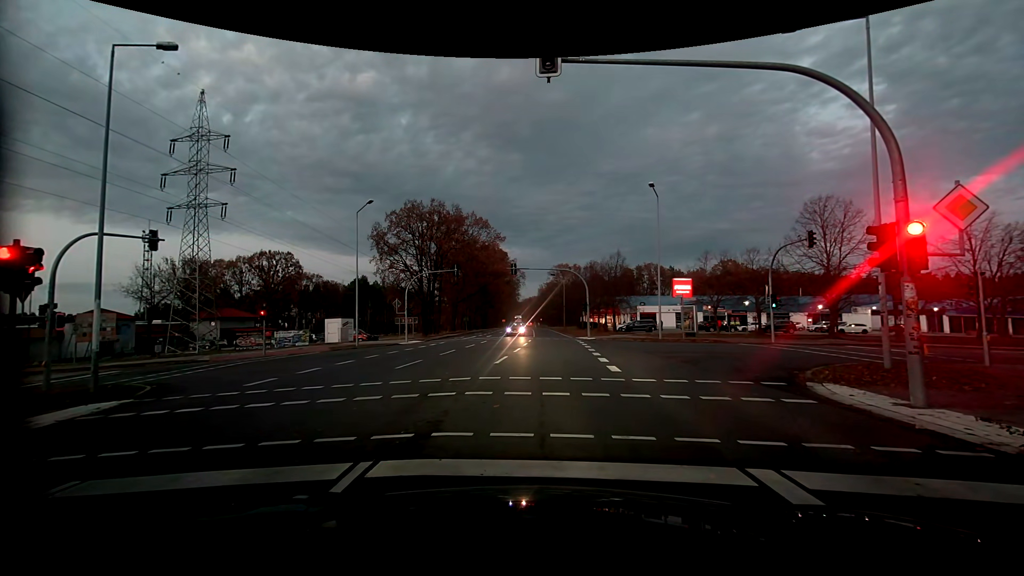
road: primary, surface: asphalt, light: Dusk
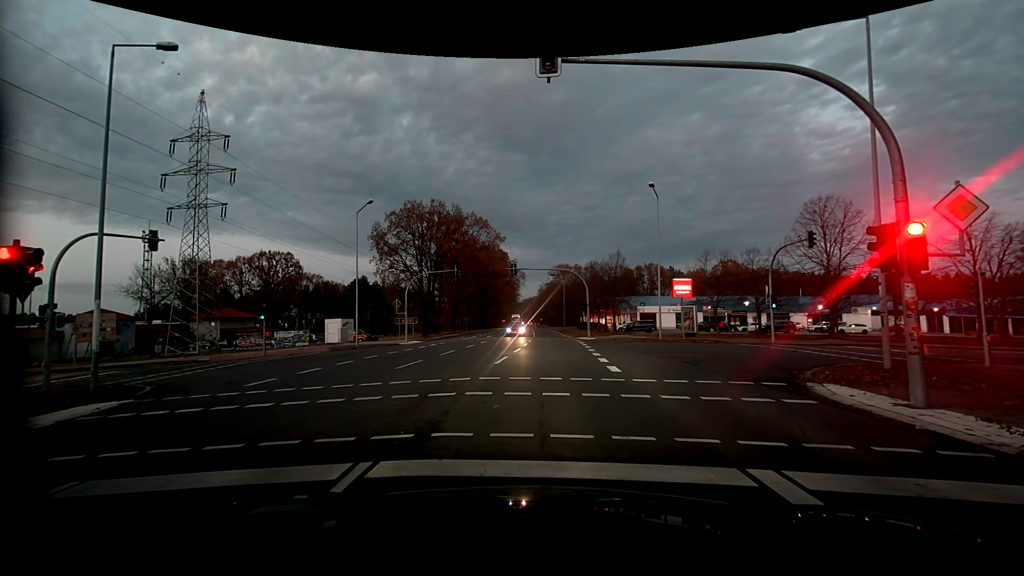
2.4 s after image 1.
(0.0, +0.1) m; 0°
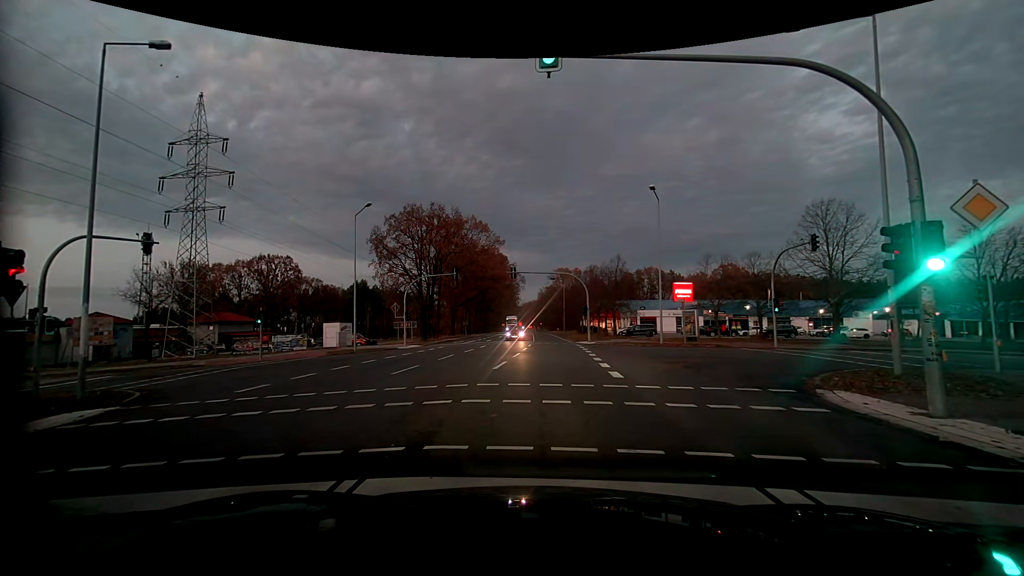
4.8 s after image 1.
(0.0, +0.5) m; 0°
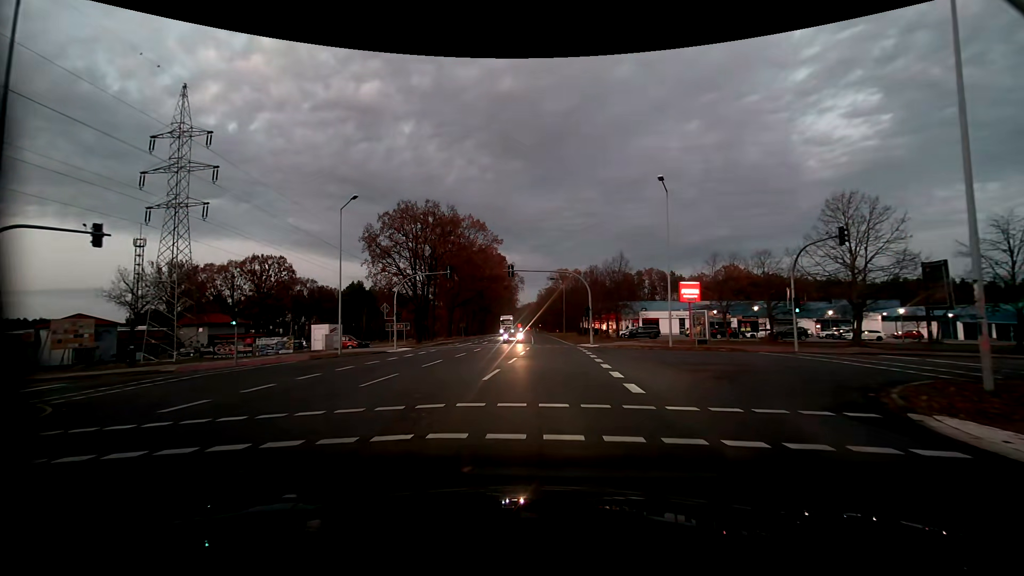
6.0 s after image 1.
(0.0, +3.0) m; 0°
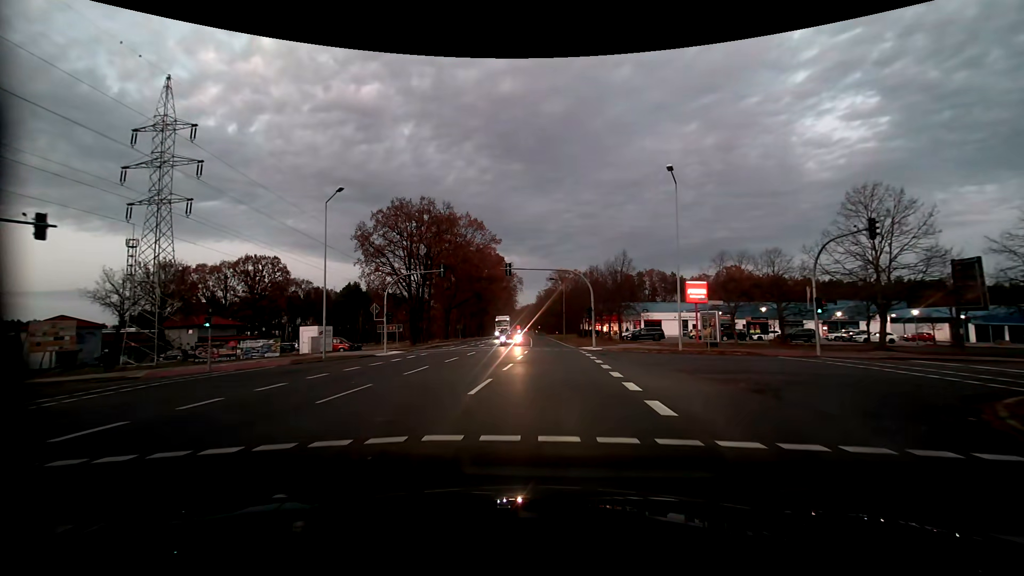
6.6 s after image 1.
(0.0, +2.6) m; 0°
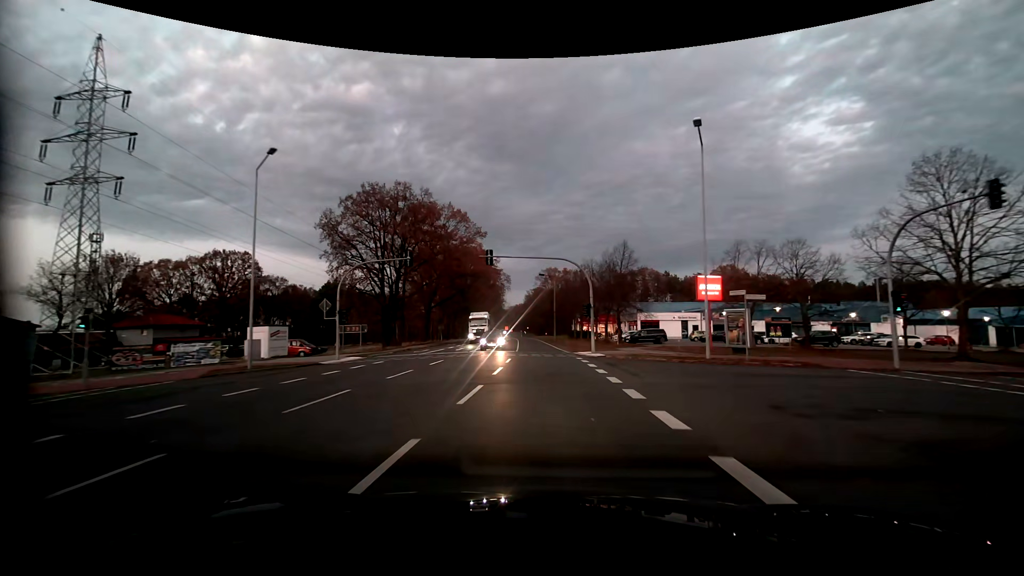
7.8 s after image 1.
(+0.1, +7.4) m; +1°
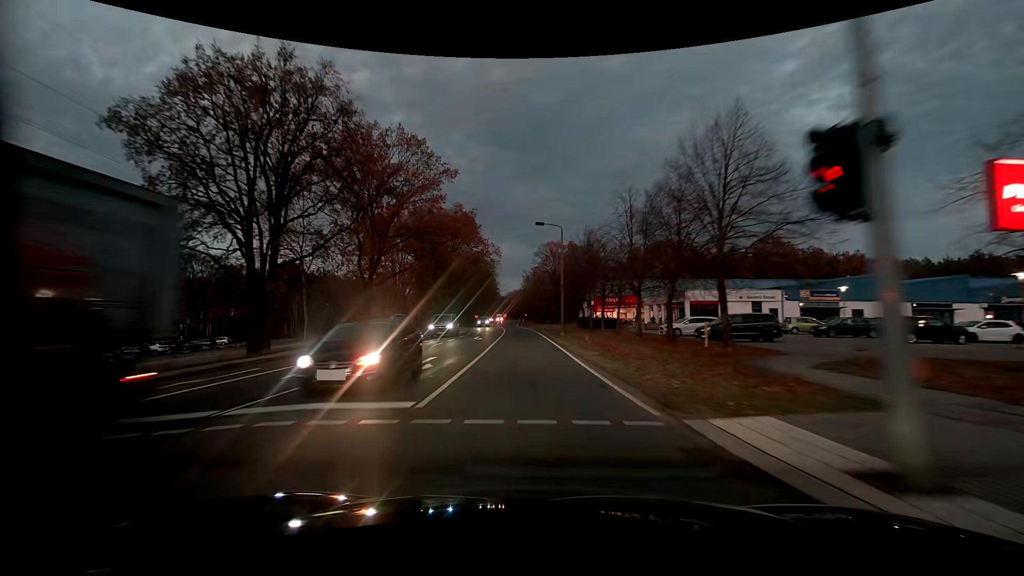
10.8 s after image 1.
(+0.5, +27.7) m; 0°
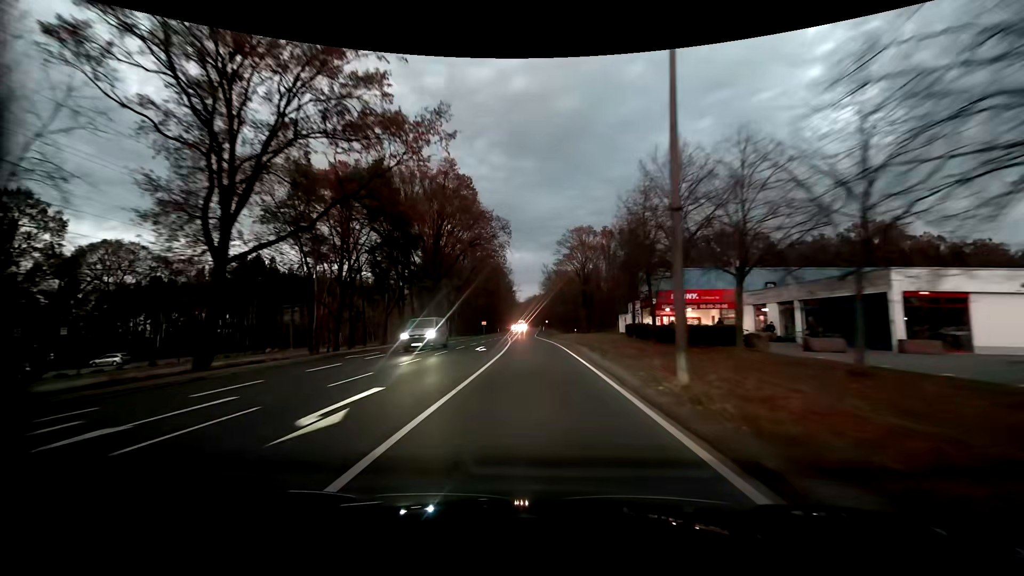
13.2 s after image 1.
(-0.7, +28.2) m; -2°
(0, +10) (0, +20) (0, +30) (-1, +40) (-1, +50) (-2, +60) (-2, +70) (-3, +80) (-3, +90) (-3, +100) m
